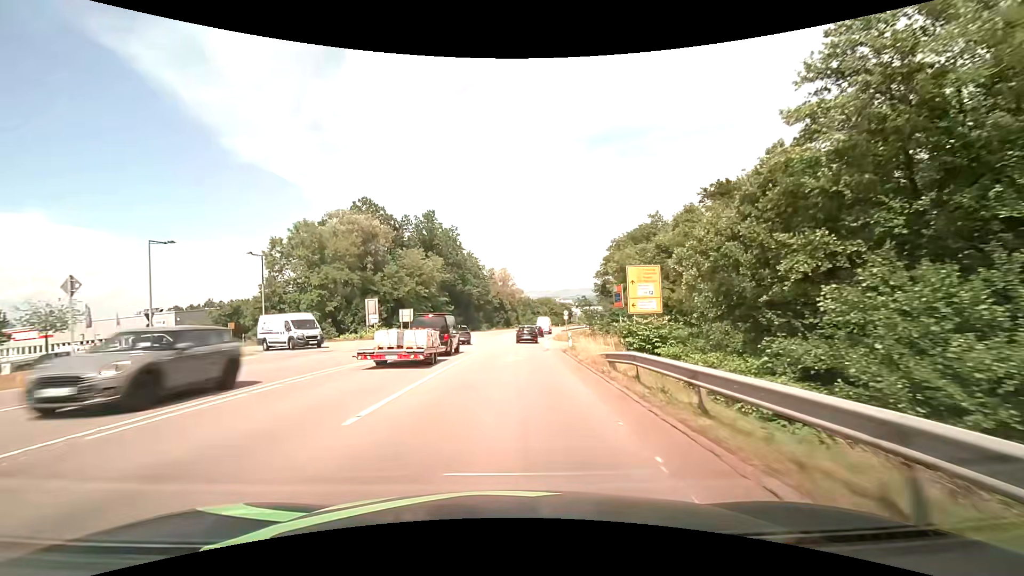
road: secondary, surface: asphalt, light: Day
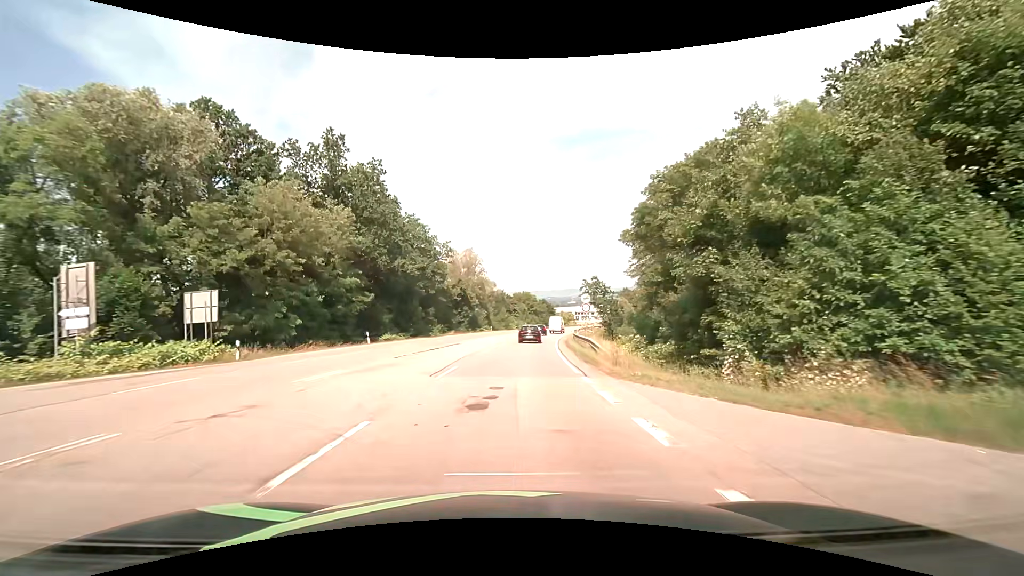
(+0.9, +36.5) m; +3°
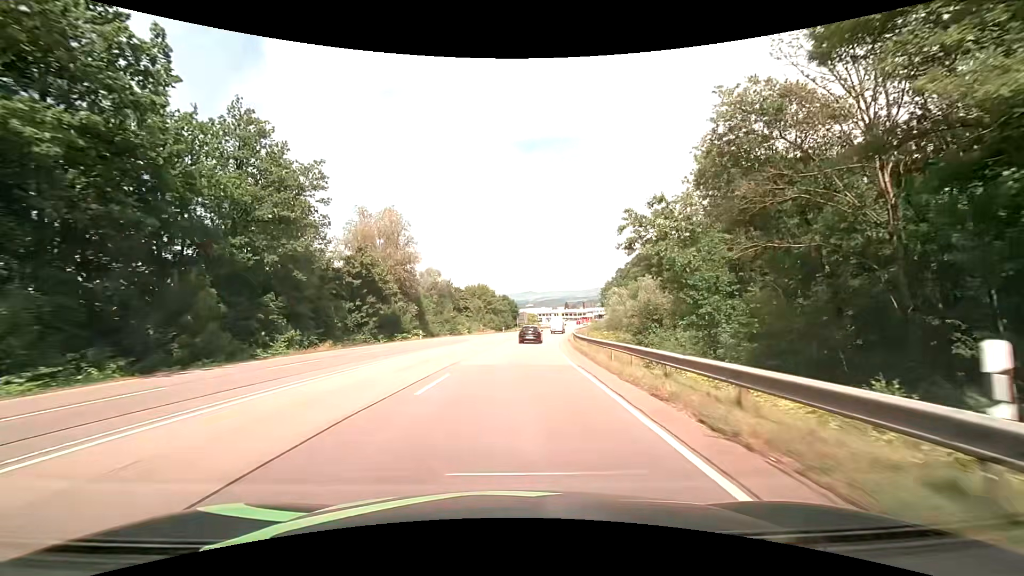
(+1.7, +36.4) m; +5°
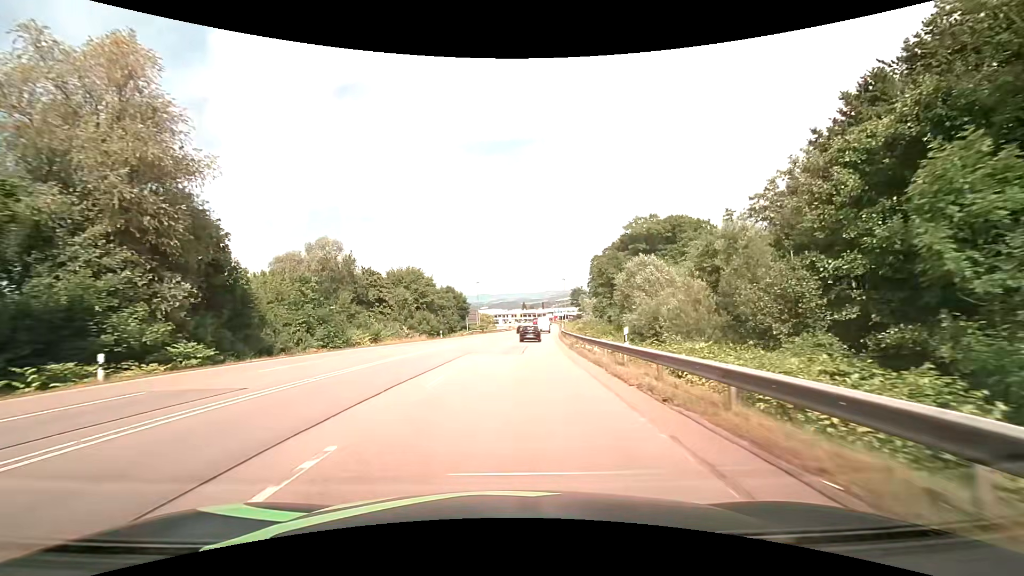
(+1.7, +36.4) m; +5°
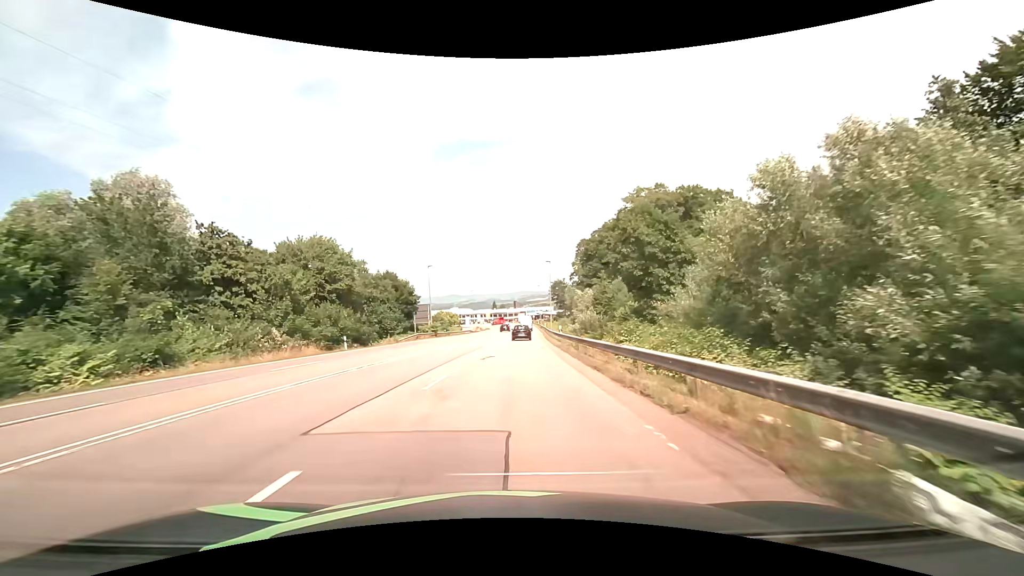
(+0.8, +27.3) m; +3°
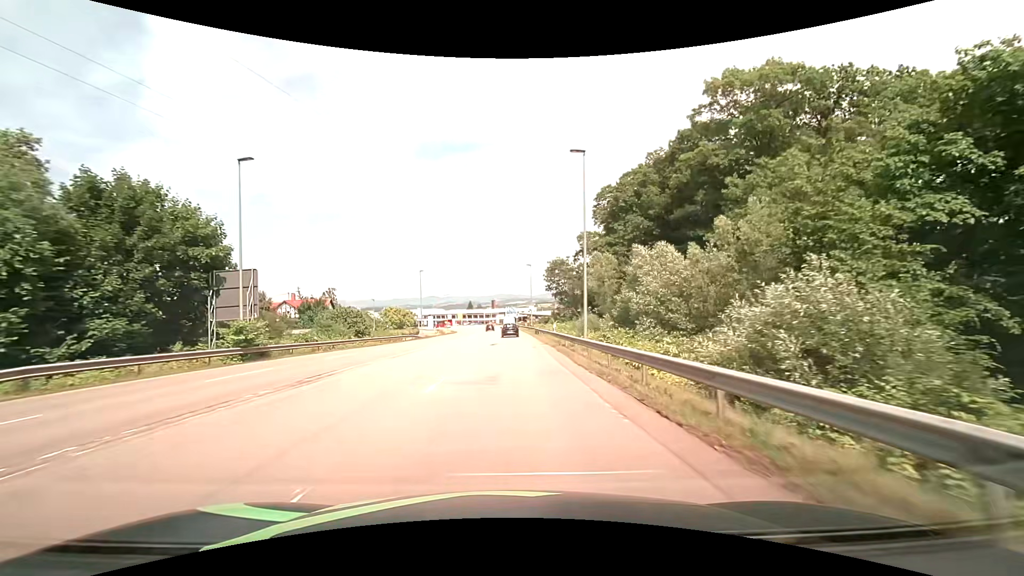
(+1.2, +45.6) m; +2°
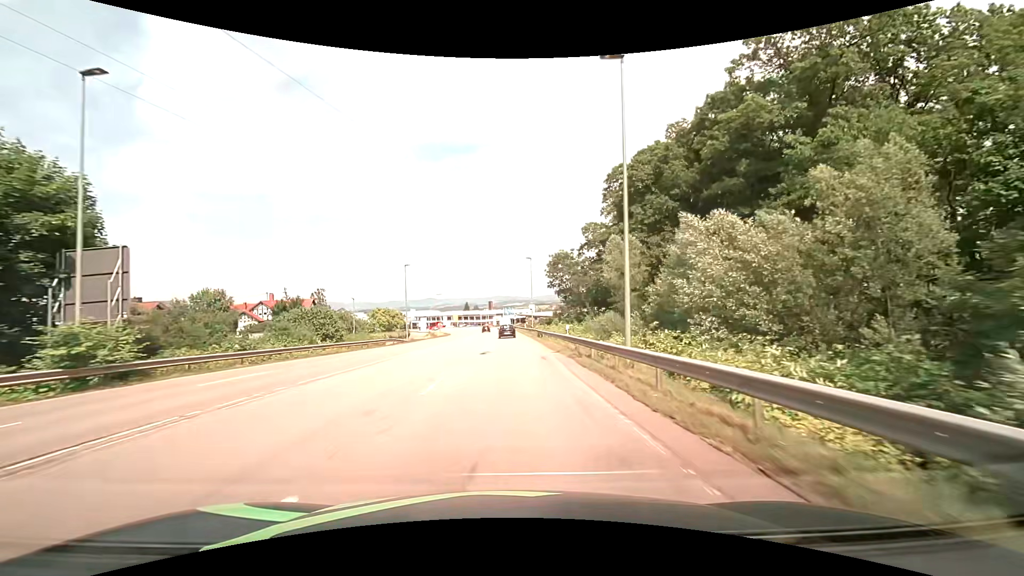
(0.0, +9.1) m; 0°
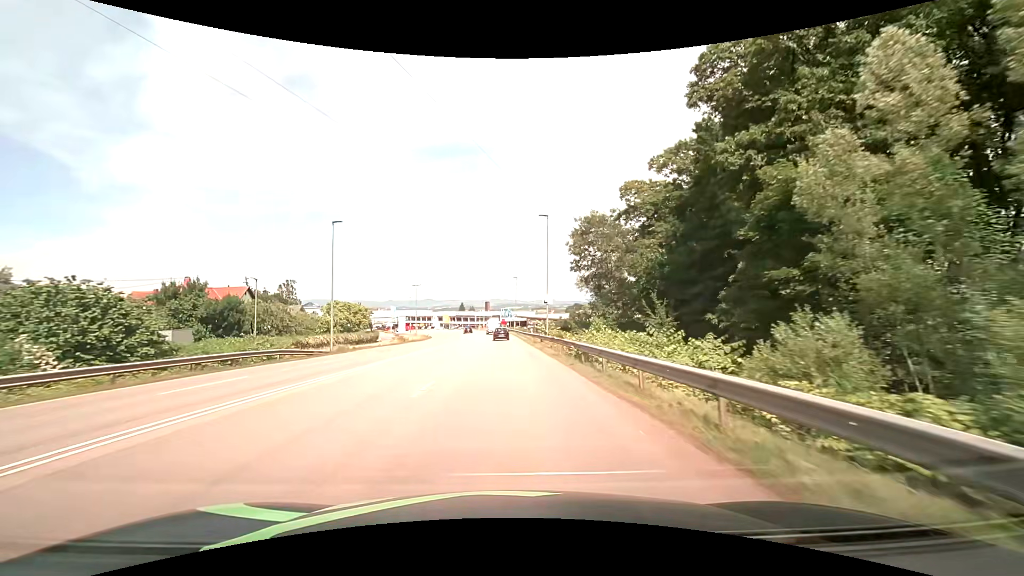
(0.0, +27.3) m; 0°
(0, +10) (0, +20) (0, +30) (0, +40) (0, +50) (-1, +60) (-1, +70) (-1, +80) (-2, +90) (-3, +100) m
